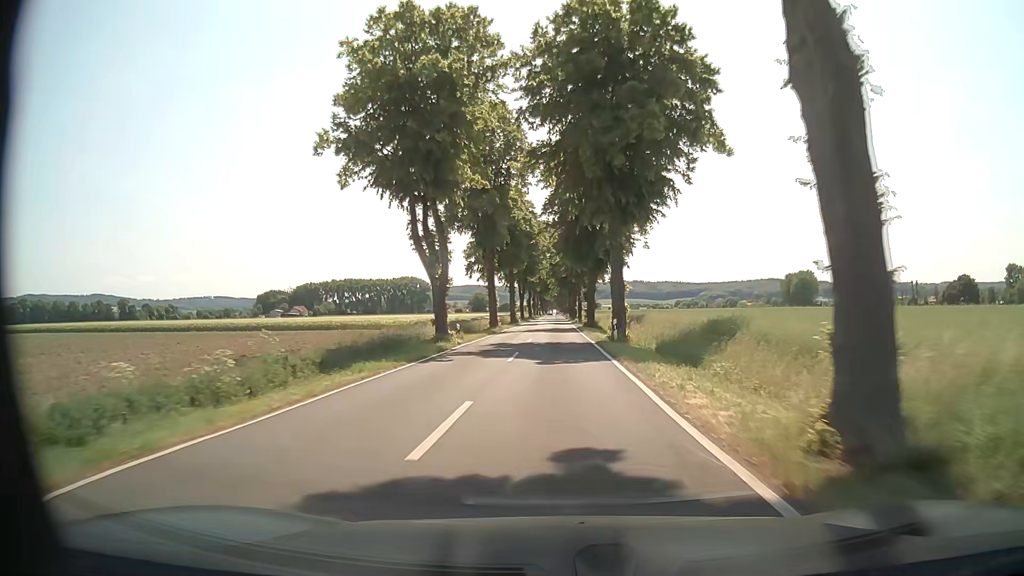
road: tertiary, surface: asphalt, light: Day
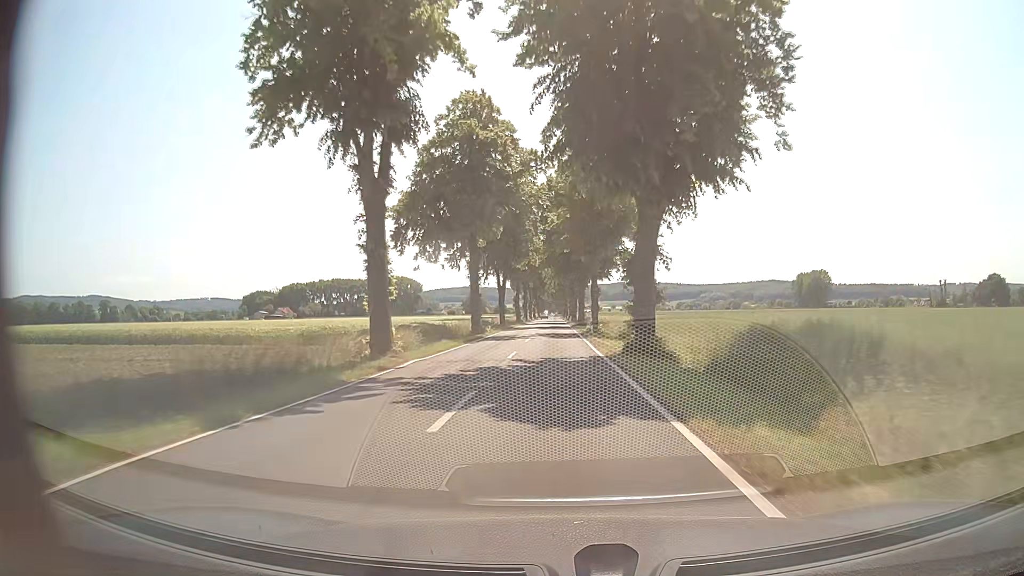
(0.0, +35.9) m; 0°
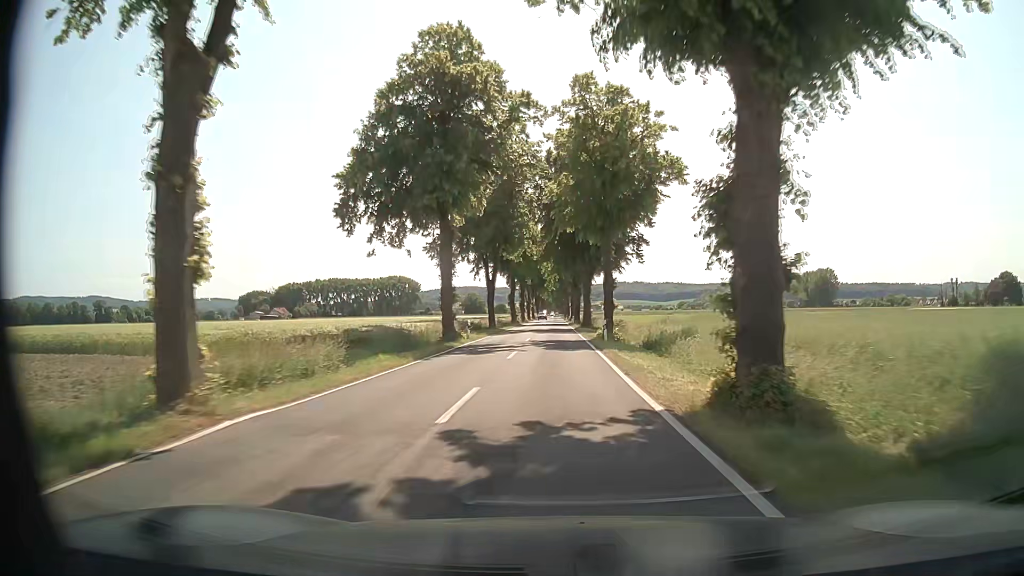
(0.0, +12.0) m; 0°
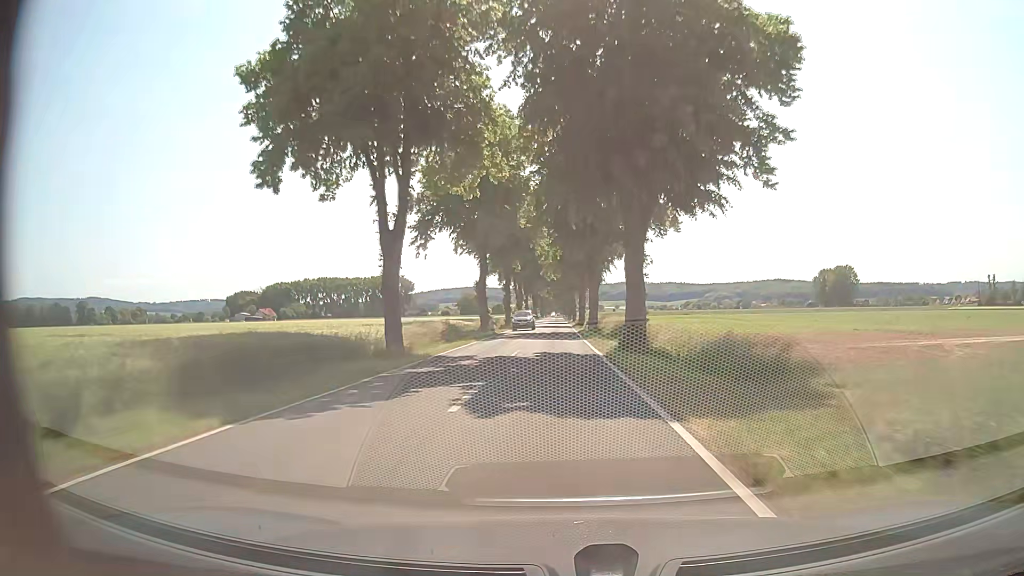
(0.0, +35.8) m; 0°
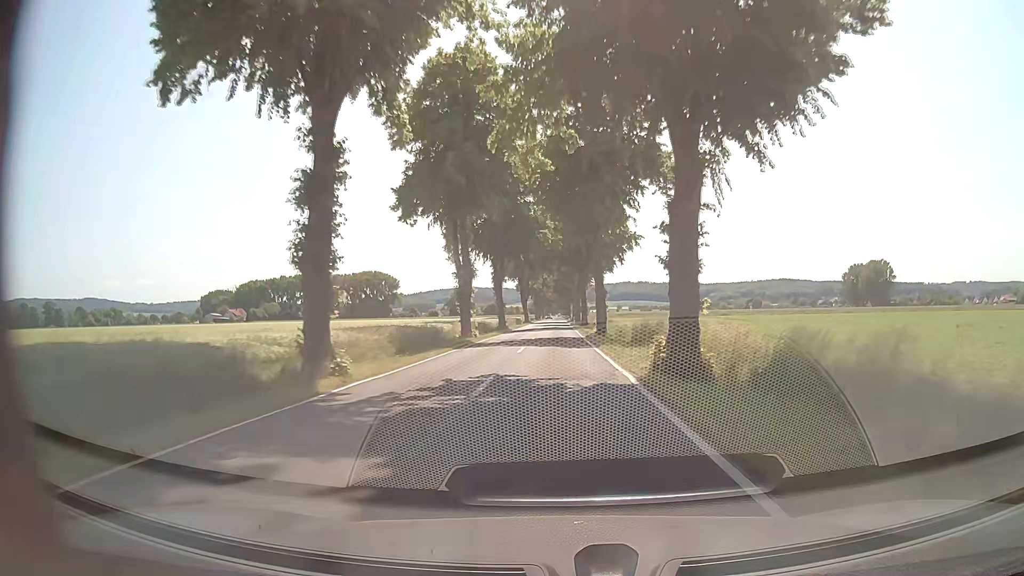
(0.0, +59.4) m; 0°
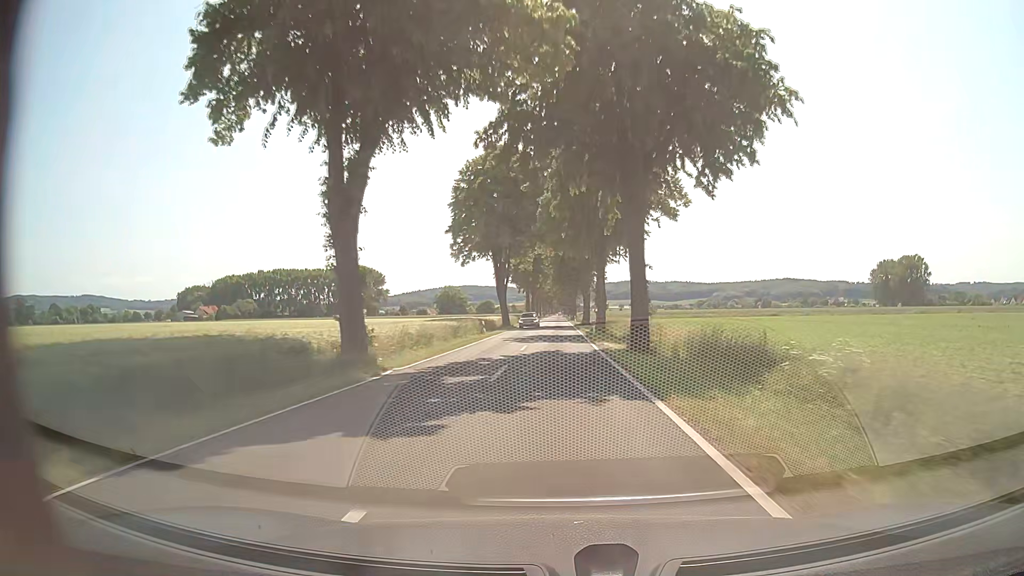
(+0.3, +47.4) m; 0°
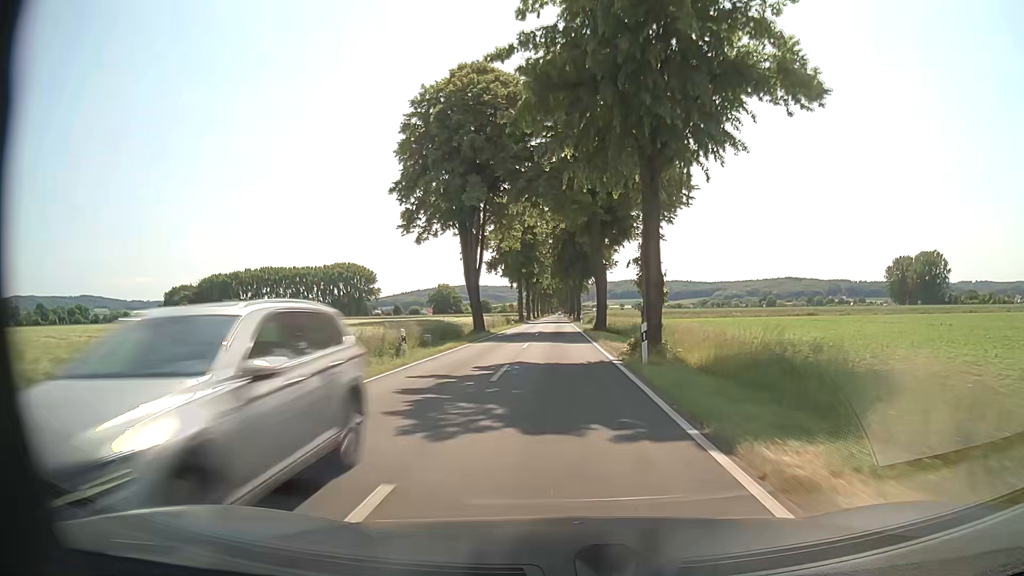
(0.0, +23.7) m; 0°
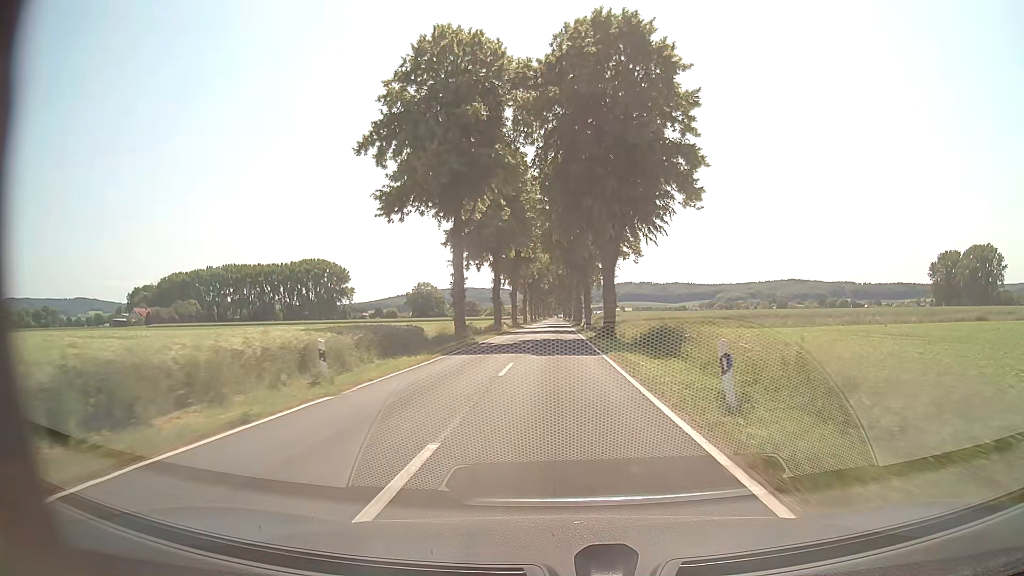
(0.0, +59.2) m; 0°
(0, +10) (0, +20) (0, +30) (0, +40) (0, +50) (0, +60) (0, +70) (+1, +80) (+1, +90) (+1, +100) m
